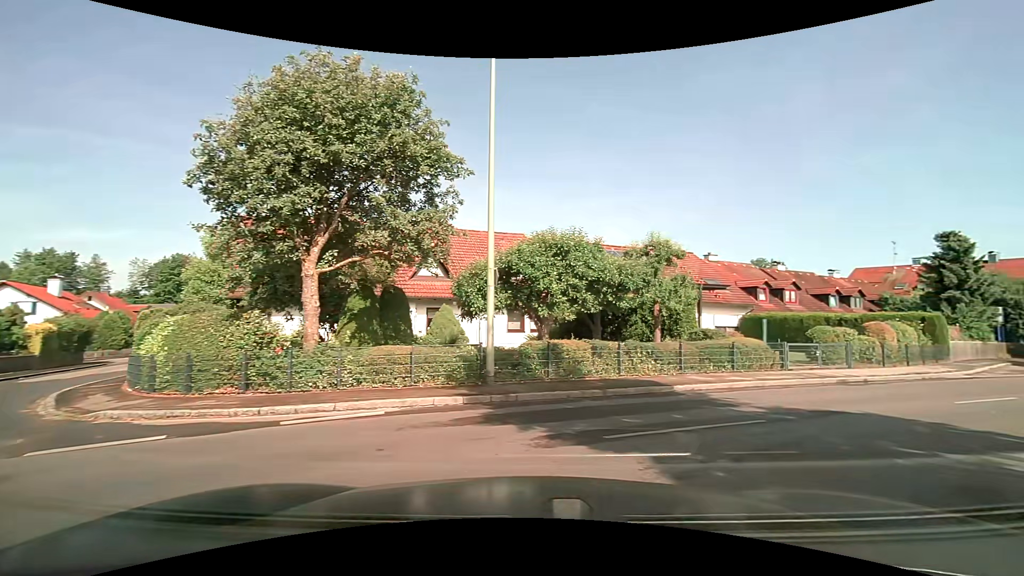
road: residential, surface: asphalt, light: Day
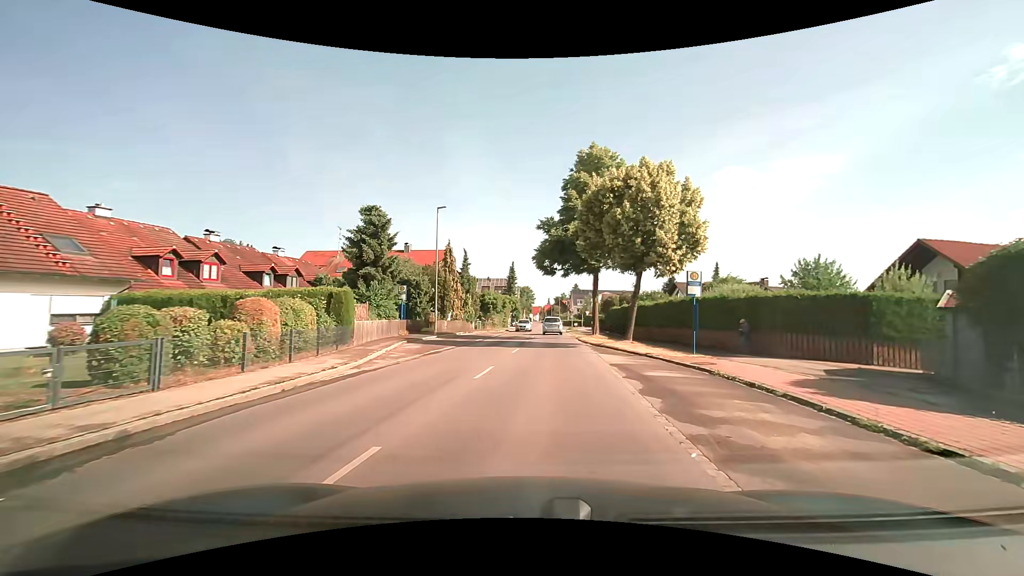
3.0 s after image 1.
(+6.3, +9.3) m; +56°
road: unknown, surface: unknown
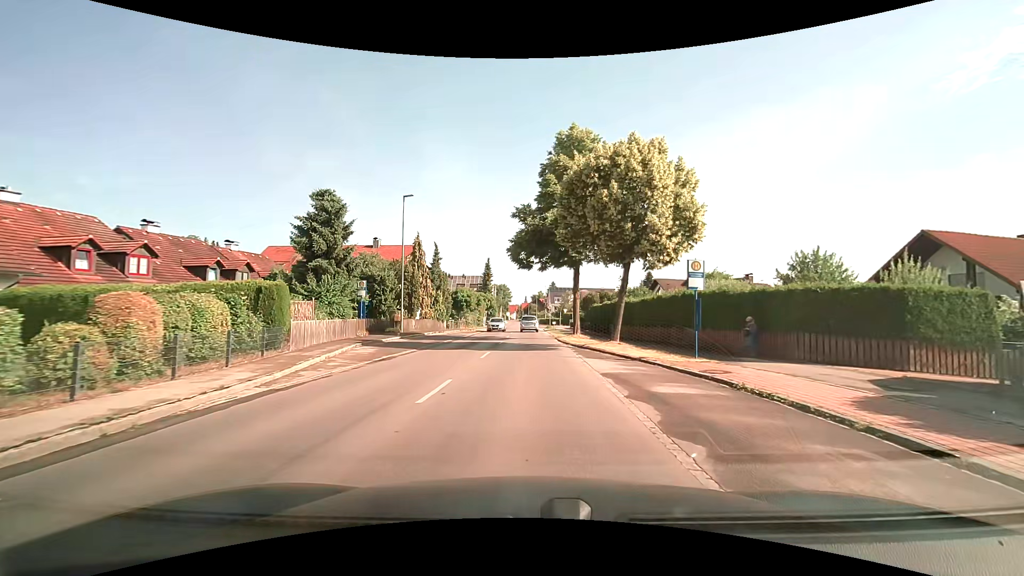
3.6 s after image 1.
(+0.1, +3.4) m; +3°
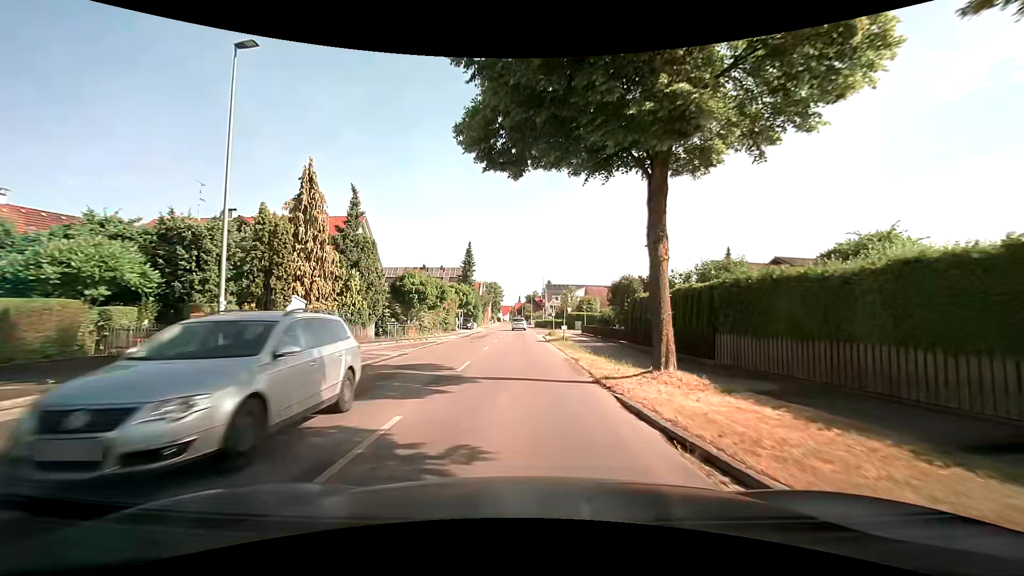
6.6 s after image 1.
(+0.2, +22.3) m; 0°
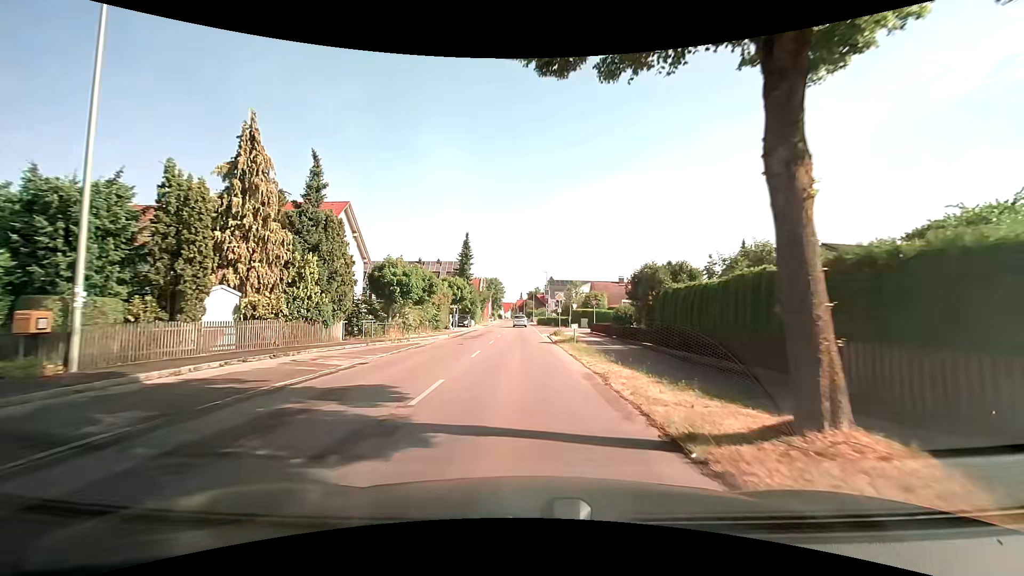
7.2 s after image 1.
(+0.1, +5.4) m; 0°
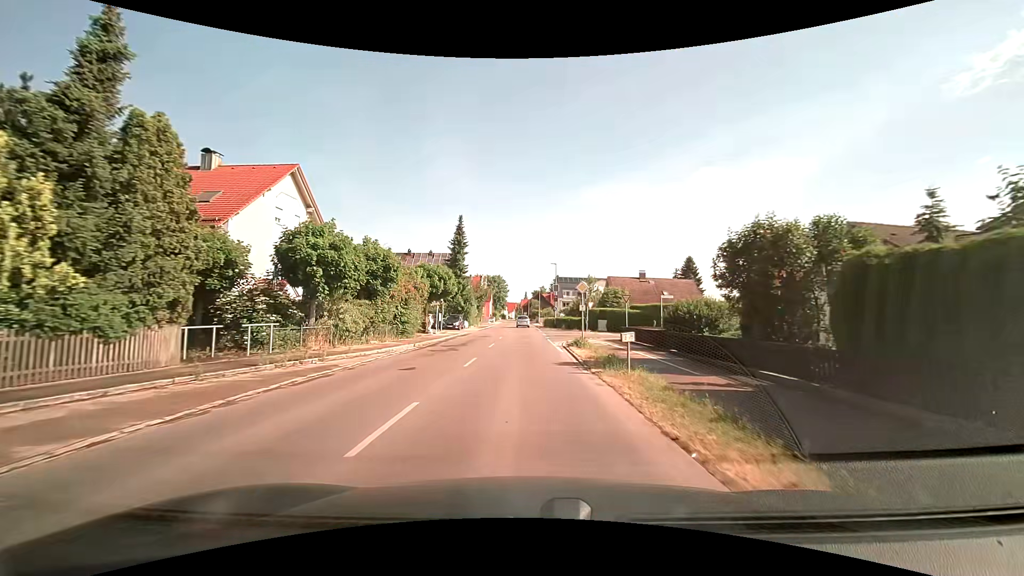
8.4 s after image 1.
(0.0, +11.9) m; 0°
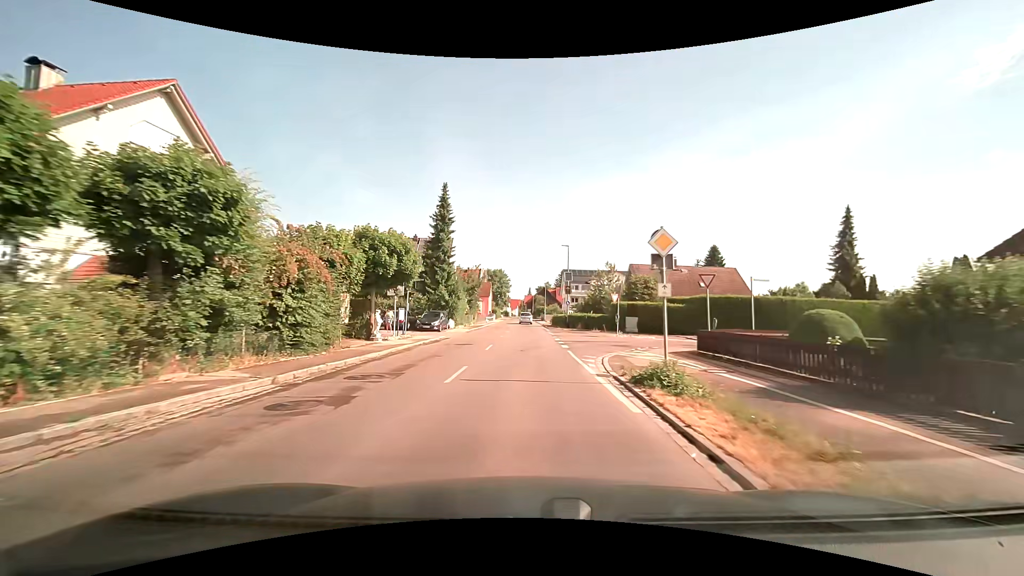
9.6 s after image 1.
(0.0, +13.1) m; 0°
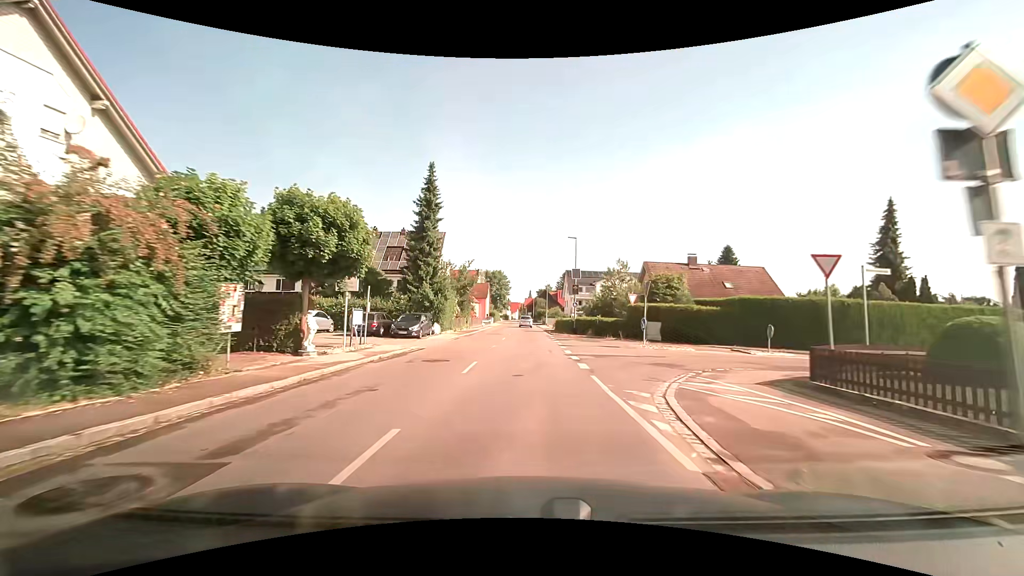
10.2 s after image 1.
(0.0, +6.8) m; 0°
